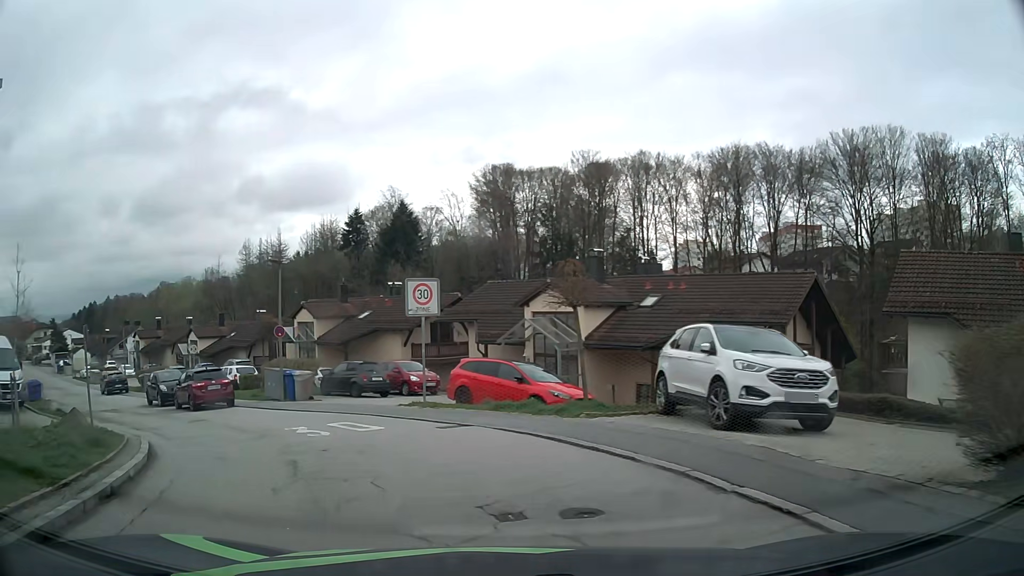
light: Day
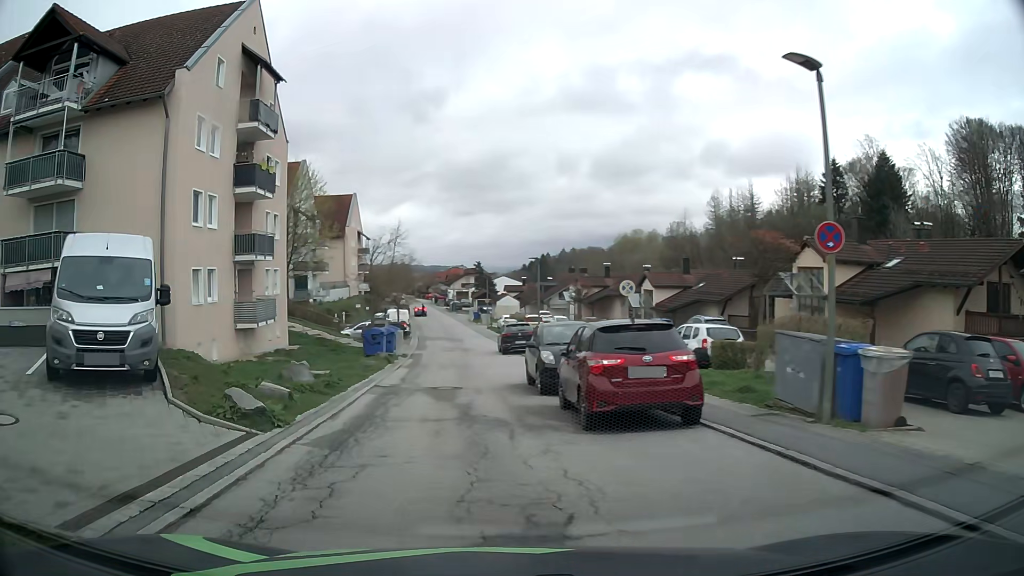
(-4.9, +14.5) m; -39°
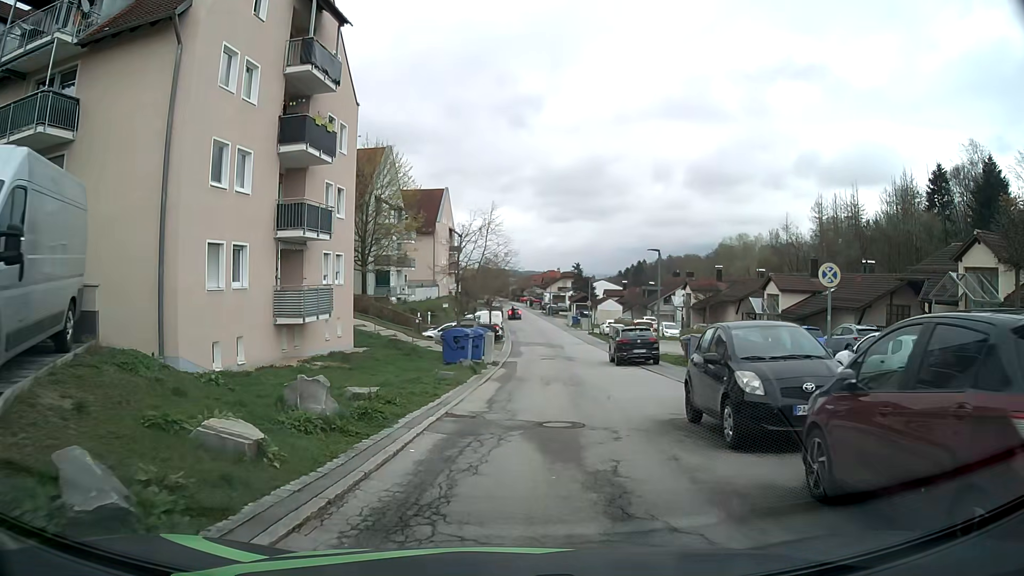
(-0.7, +6.5) m; -9°
(0, +10) (+1, +20) (+1, +30) (+2, +40) (+3, +50) (+4, +60) (+4, +70) (+4, +80) (+4, +90) (+3, +100) m
